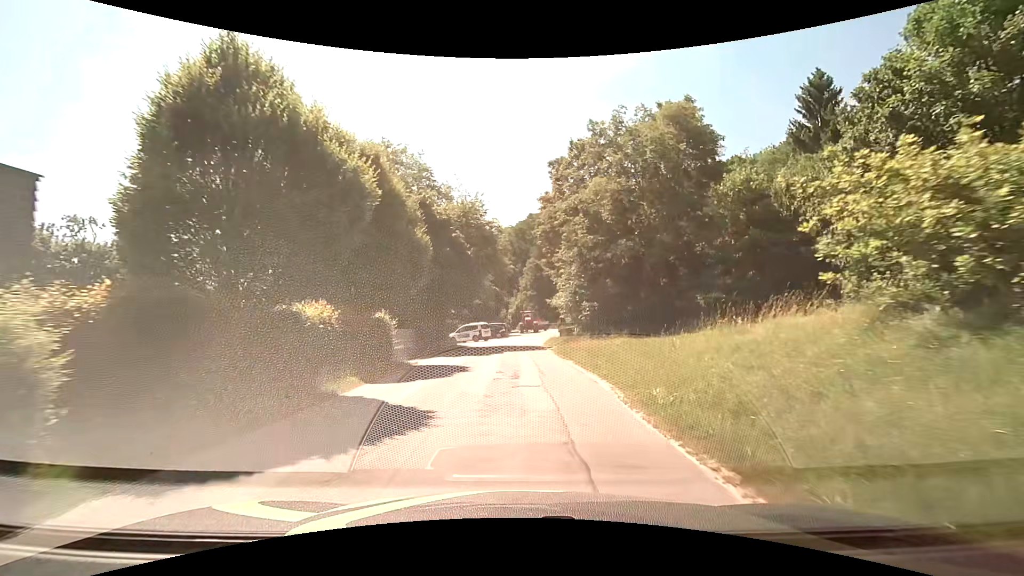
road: residential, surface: asphalt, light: Day
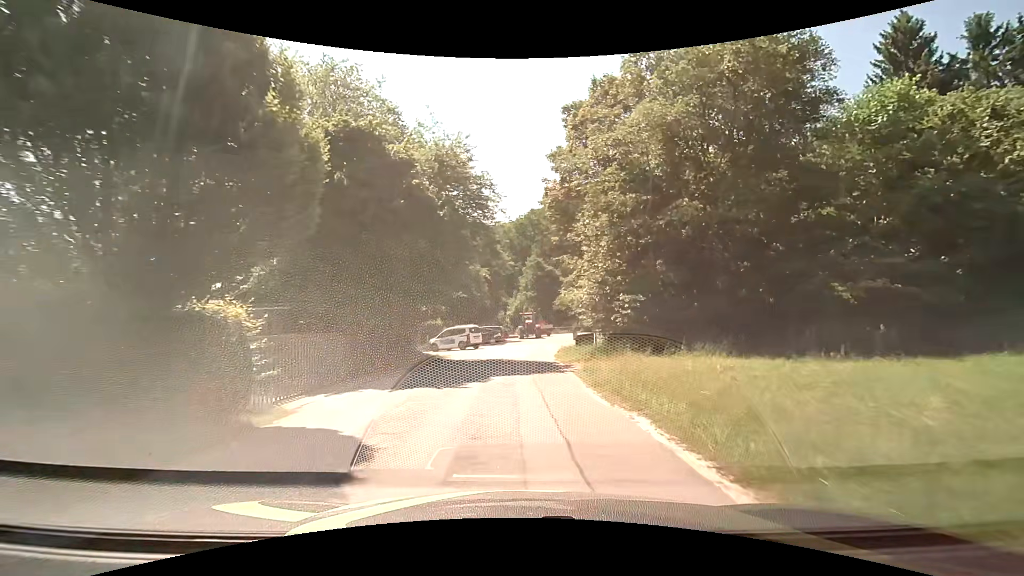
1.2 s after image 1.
(-0.1, +10.5) m; 0°
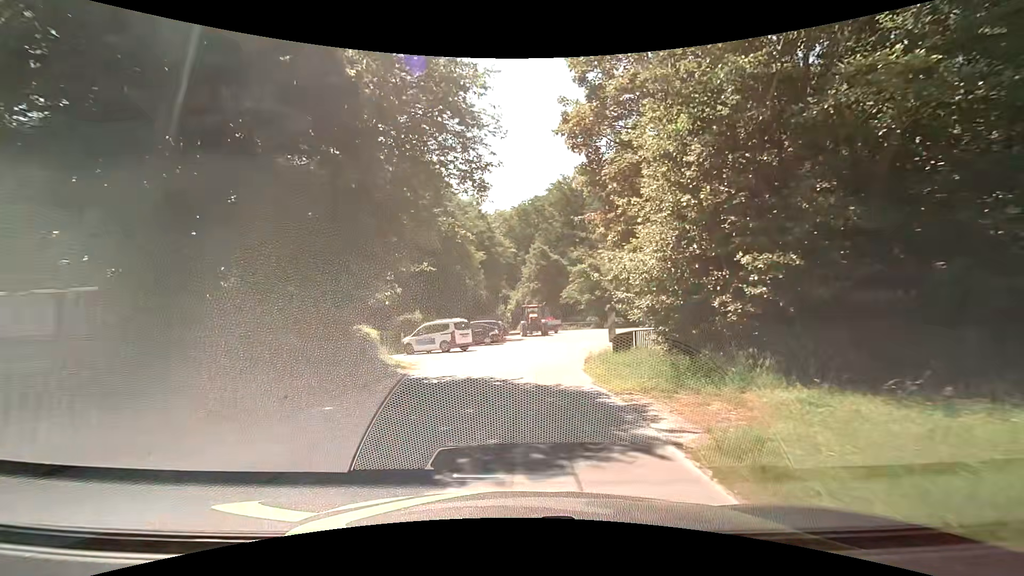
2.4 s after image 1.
(-0.1, +9.7) m; 0°
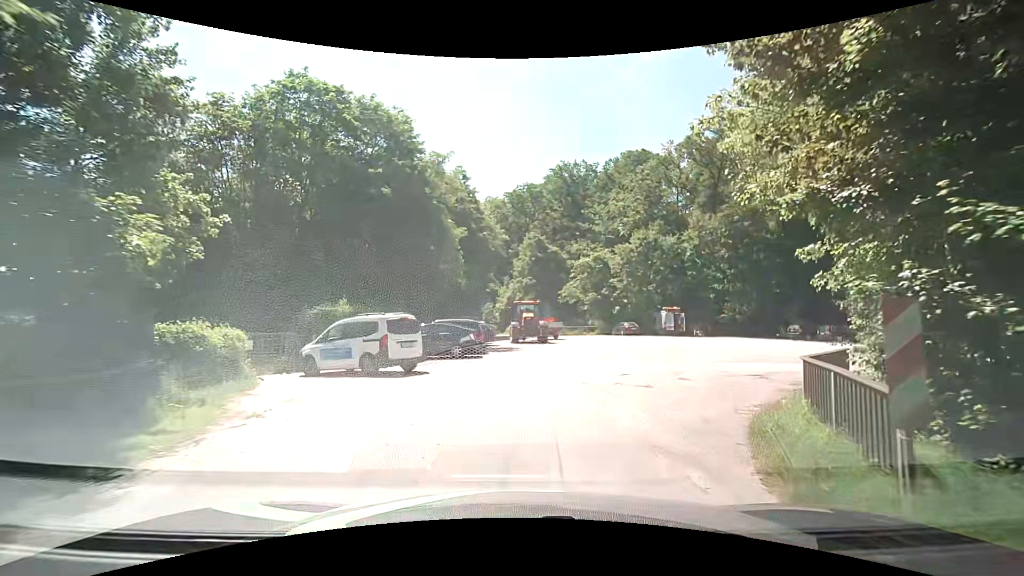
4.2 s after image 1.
(-0.1, +12.5) m; +1°
